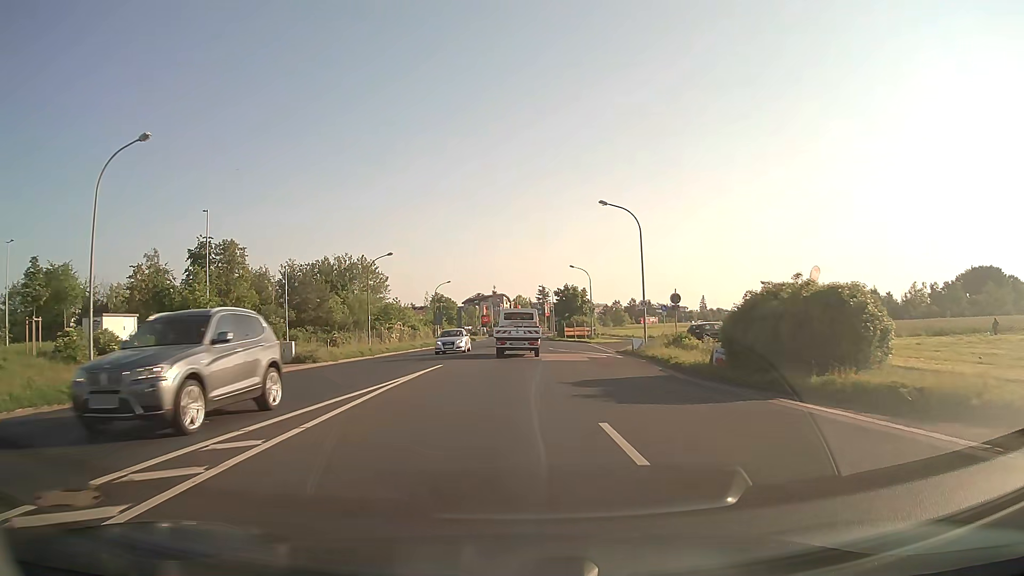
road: tertiary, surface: asphalt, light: Day
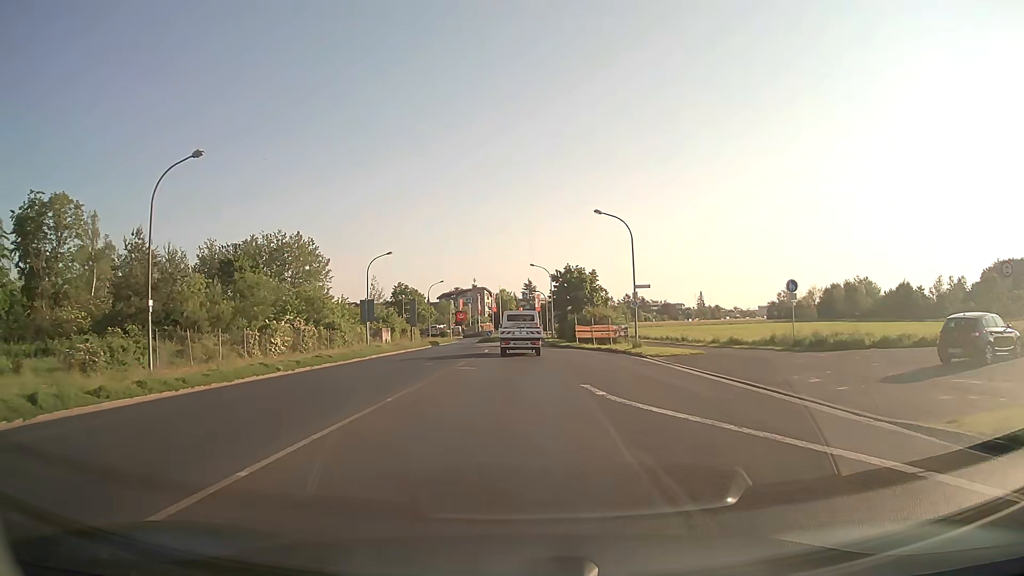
(+0.2, +32.5) m; +2°
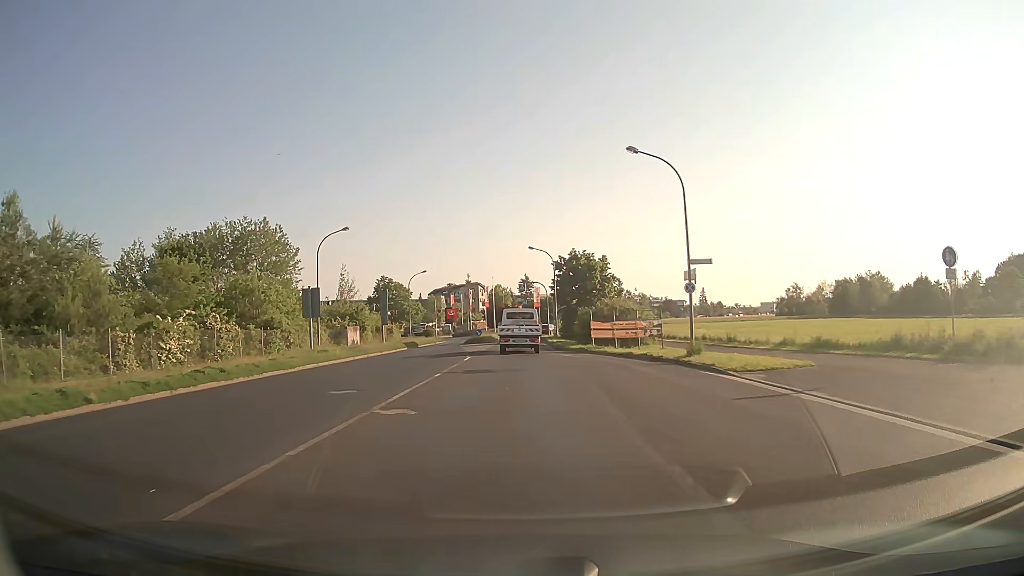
(0.0, +12.9) m; 0°
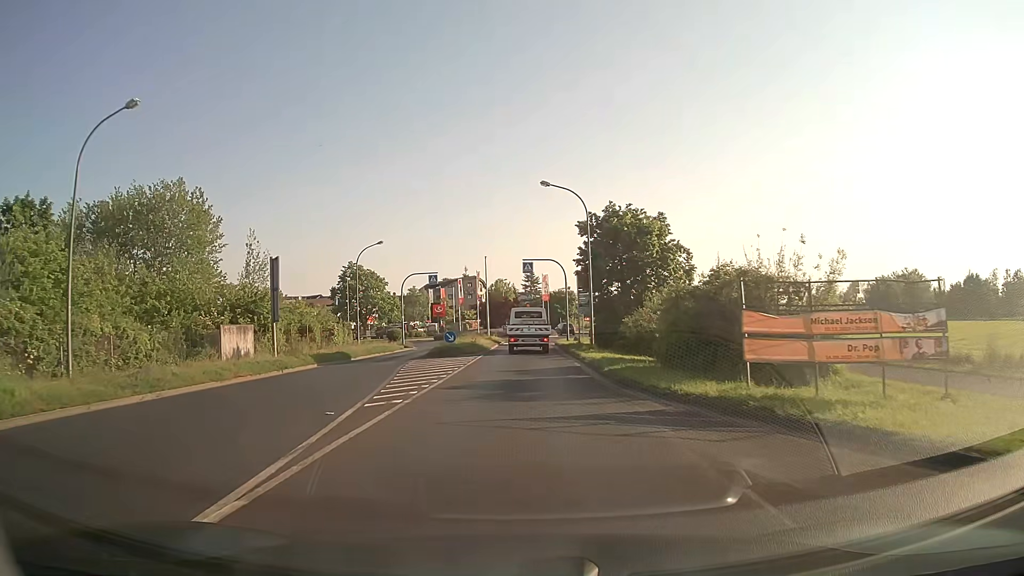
(+0.1, +25.4) m; 0°
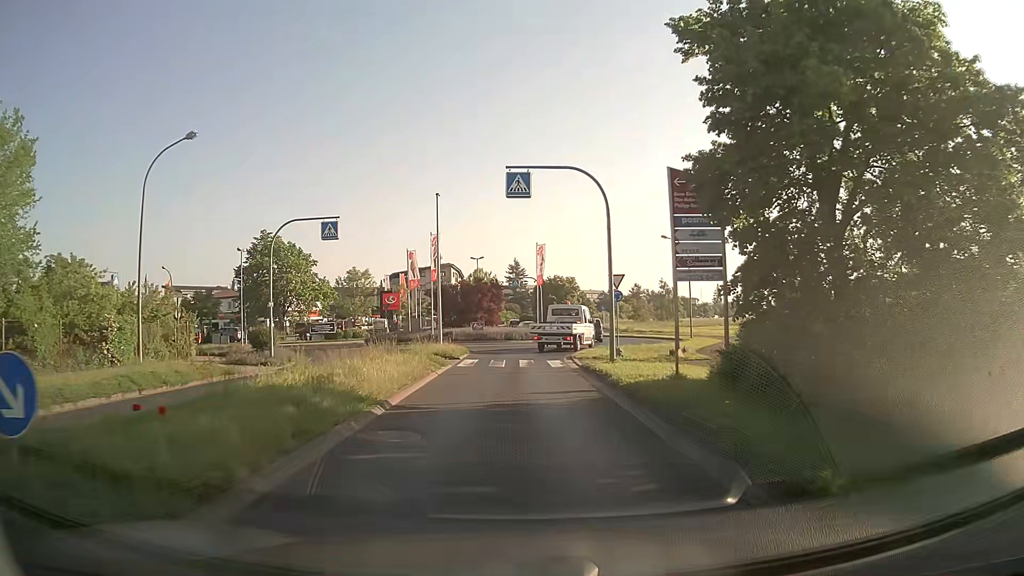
(+0.2, +28.2) m; +2°
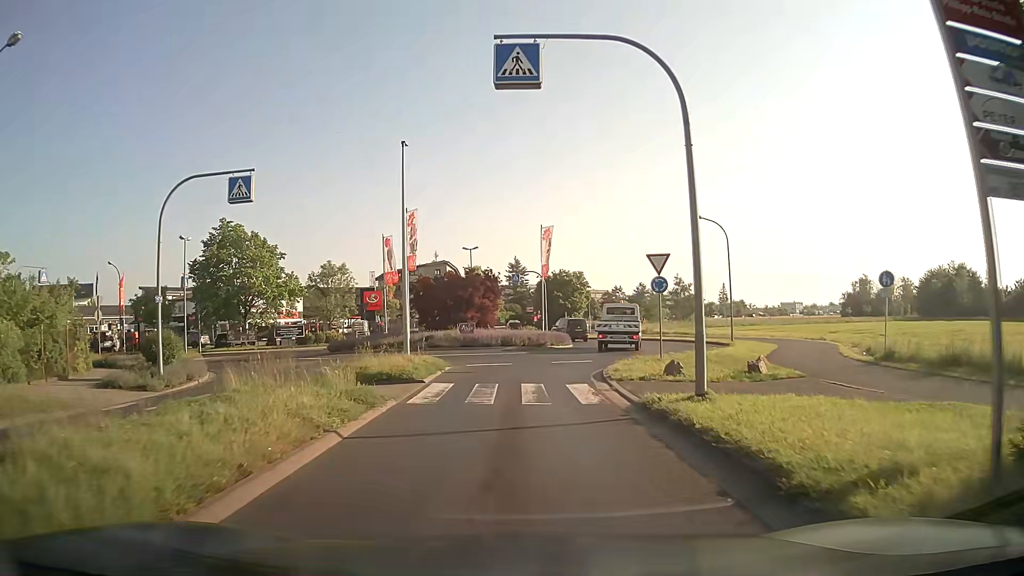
(-0.1, +9.8) m; -1°
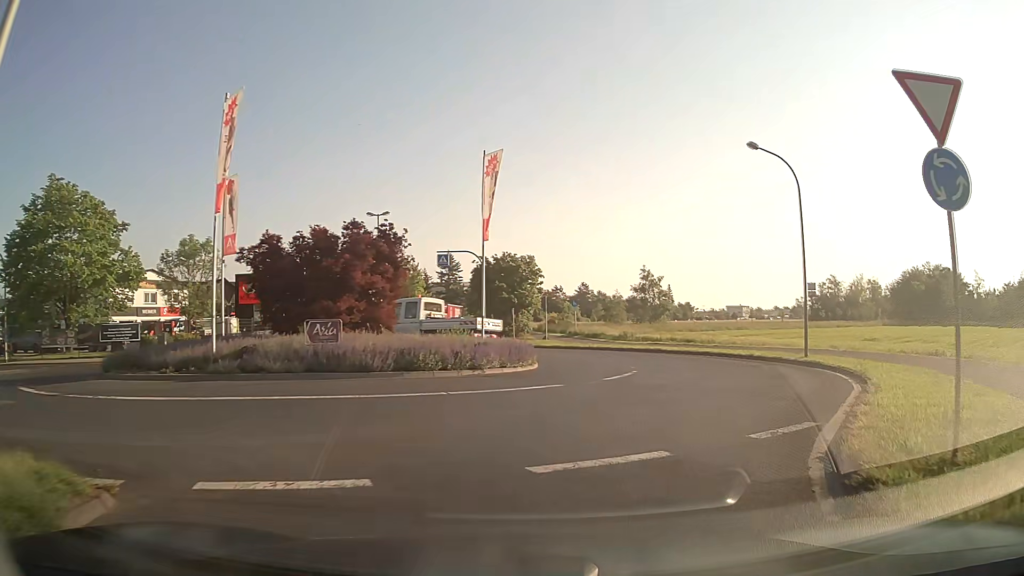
(+0.3, +18.0) m; +5°
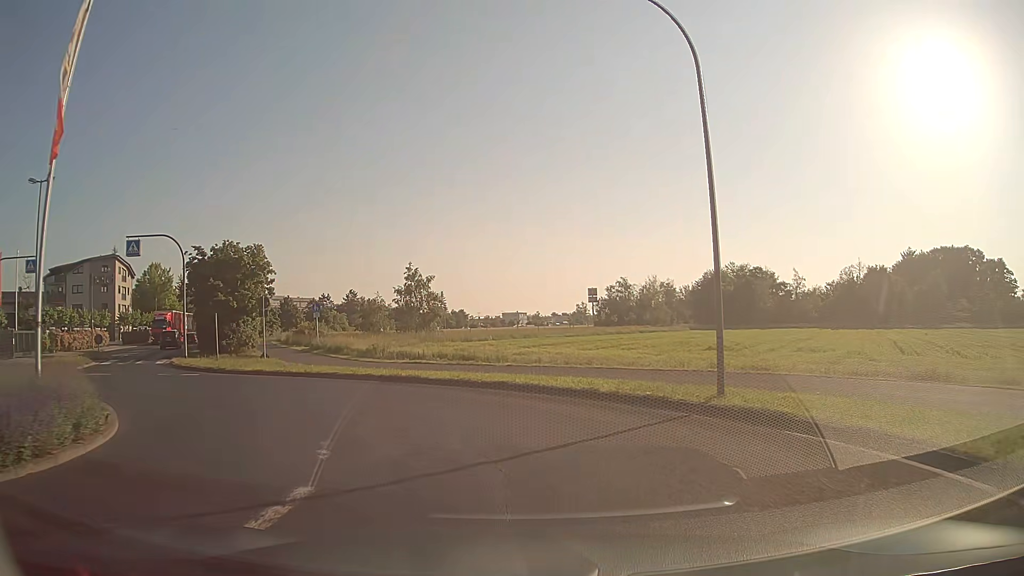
(+2.7, +12.8) m; +20°
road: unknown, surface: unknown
(-1, +10) (-7, +18) (-14, +25) (-20, +33) (-24, +42) (-29, +51) (-33, +60) (-37, +69) (-40, +79) (-43, +88) m
